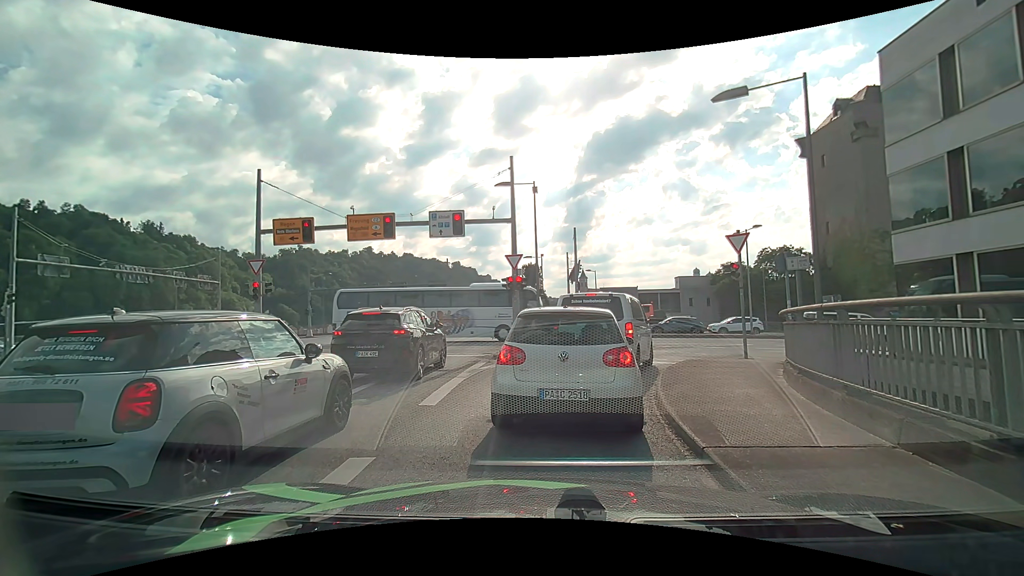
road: primary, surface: asphalt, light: Day
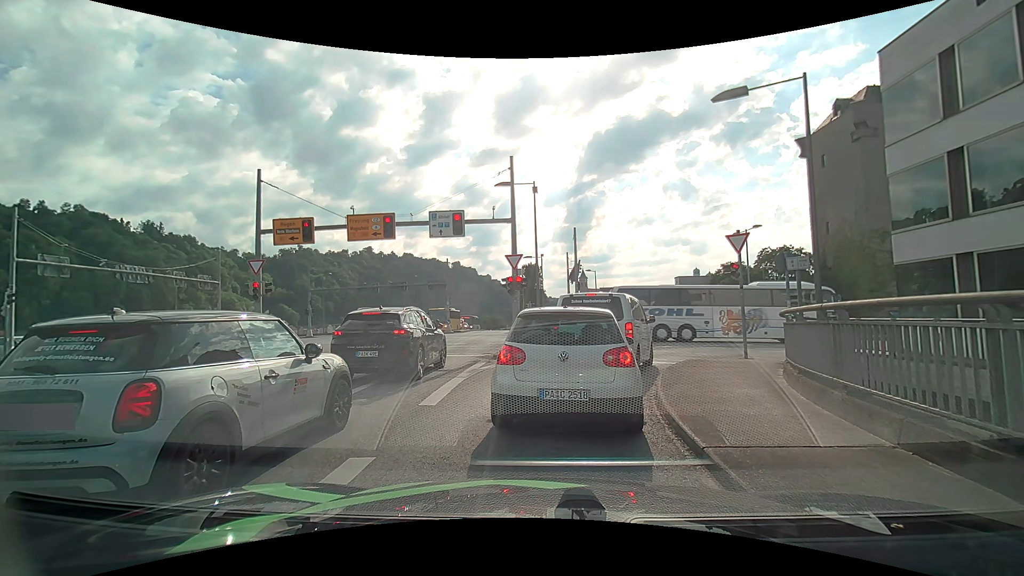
(0.0, 0.0) m; 0°
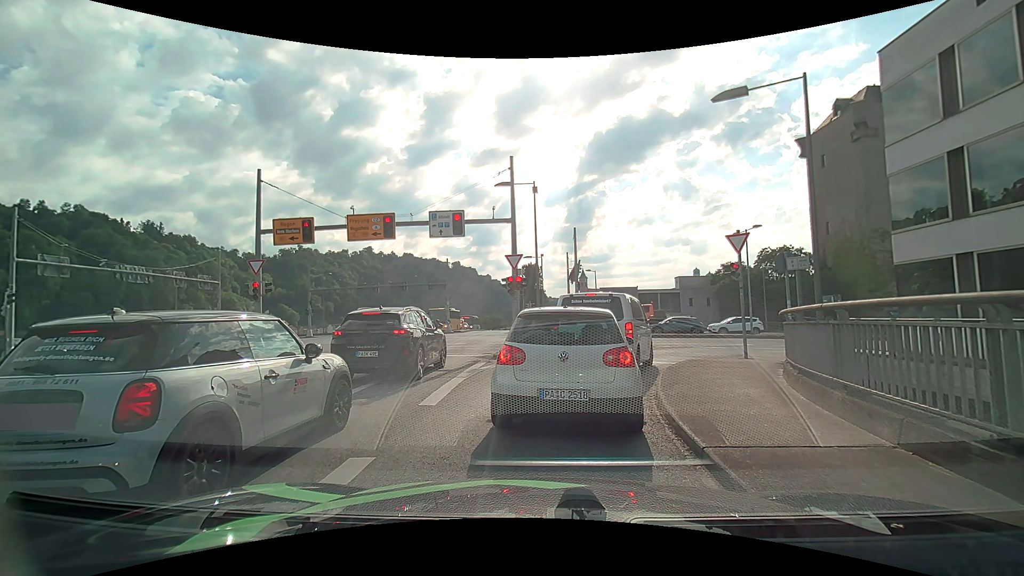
(0.0, 0.0) m; 0°
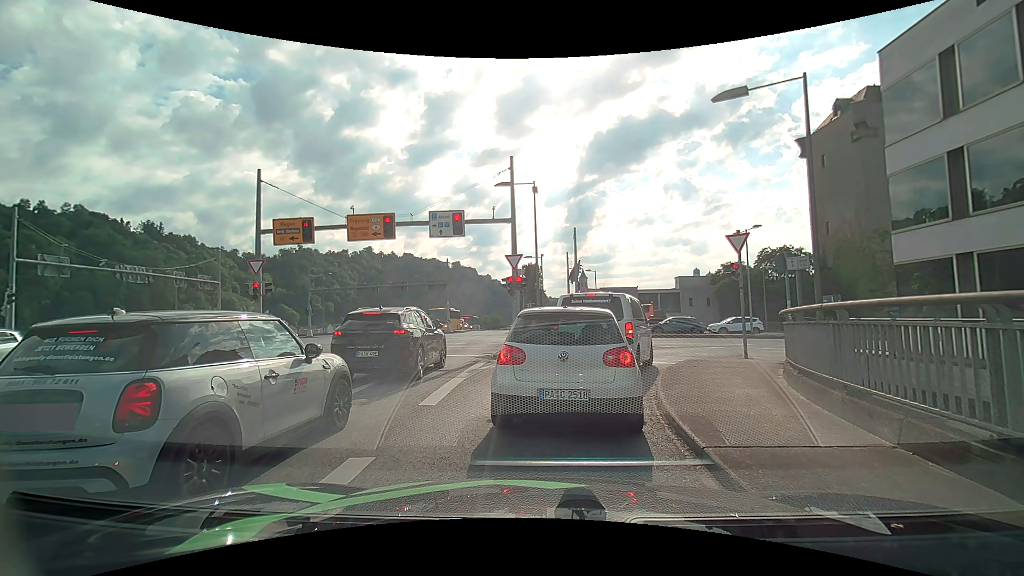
(0.0, 0.0) m; 0°
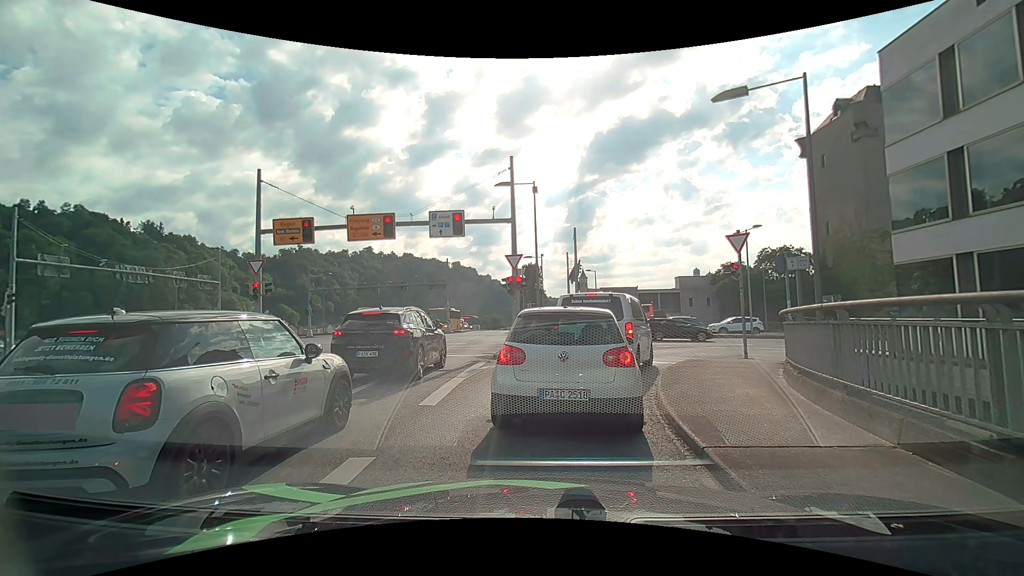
(0.0, 0.0) m; 0°
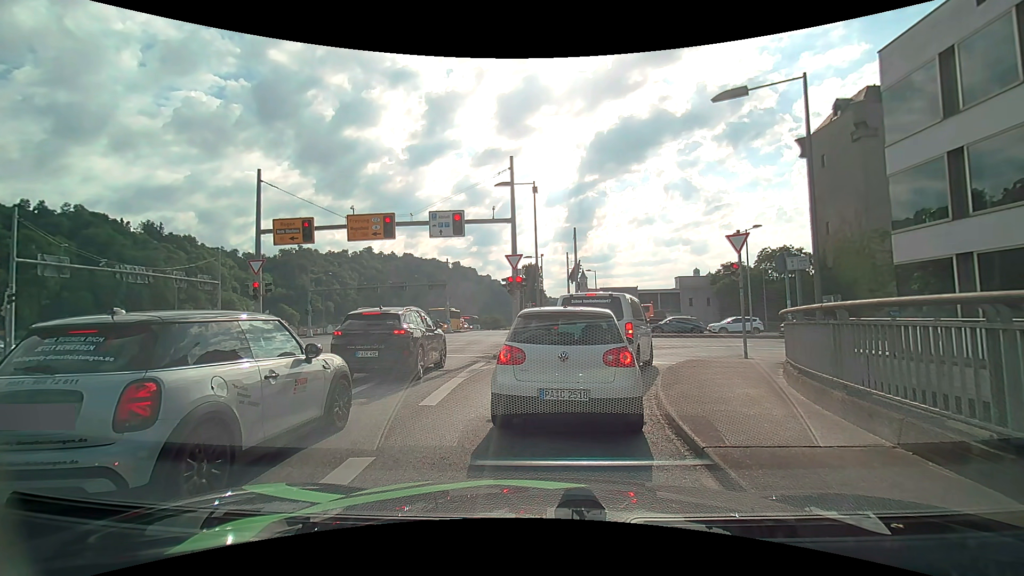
(0.0, 0.0) m; 0°
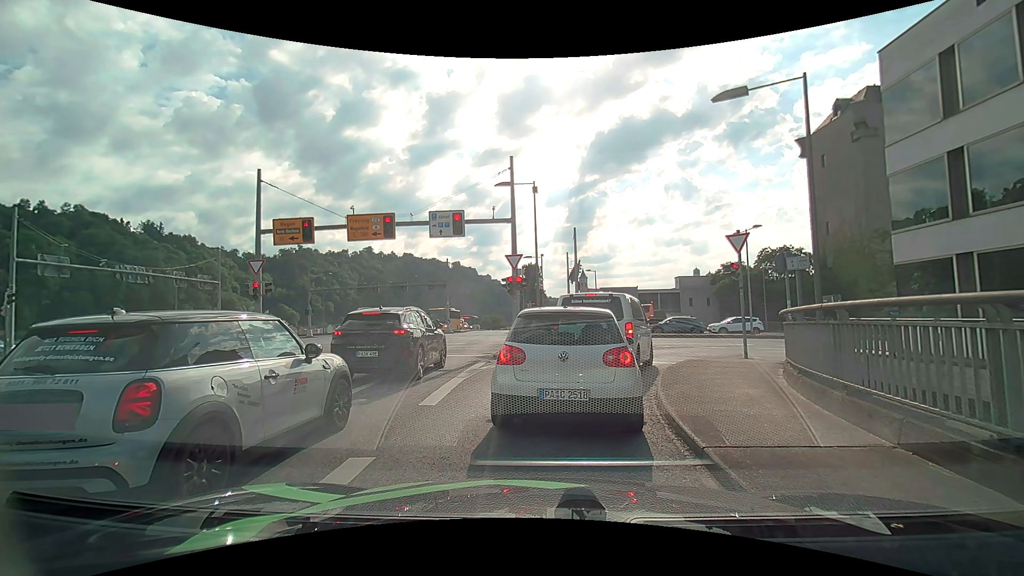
(0.0, 0.0) m; 0°
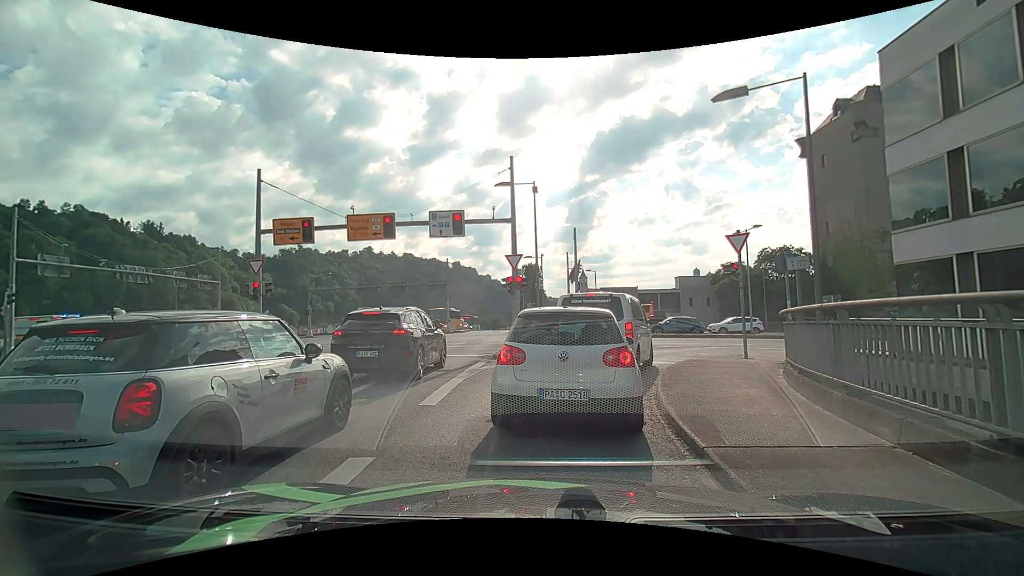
(0.0, 0.0) m; 0°
